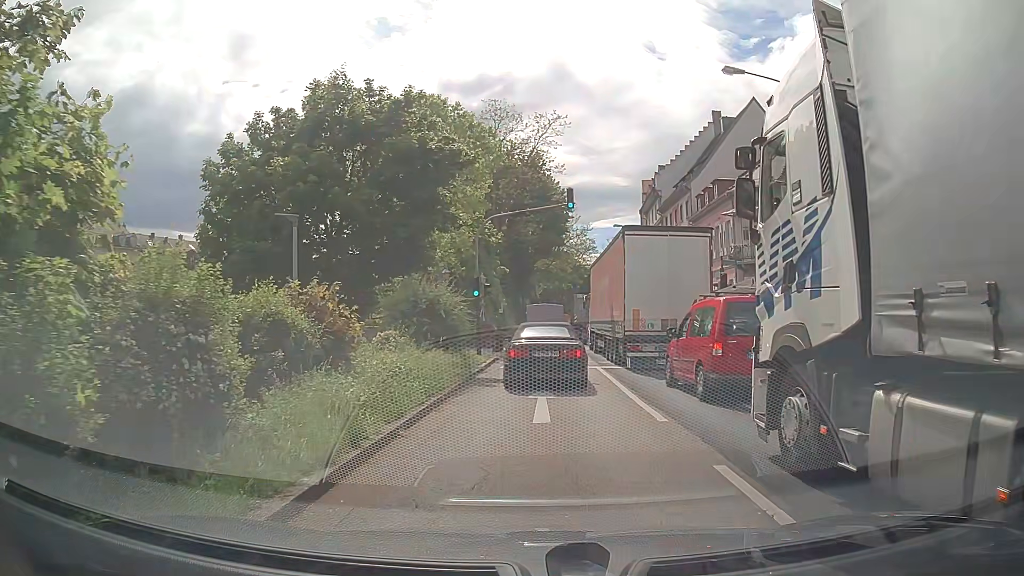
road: primary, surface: asphalt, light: Day
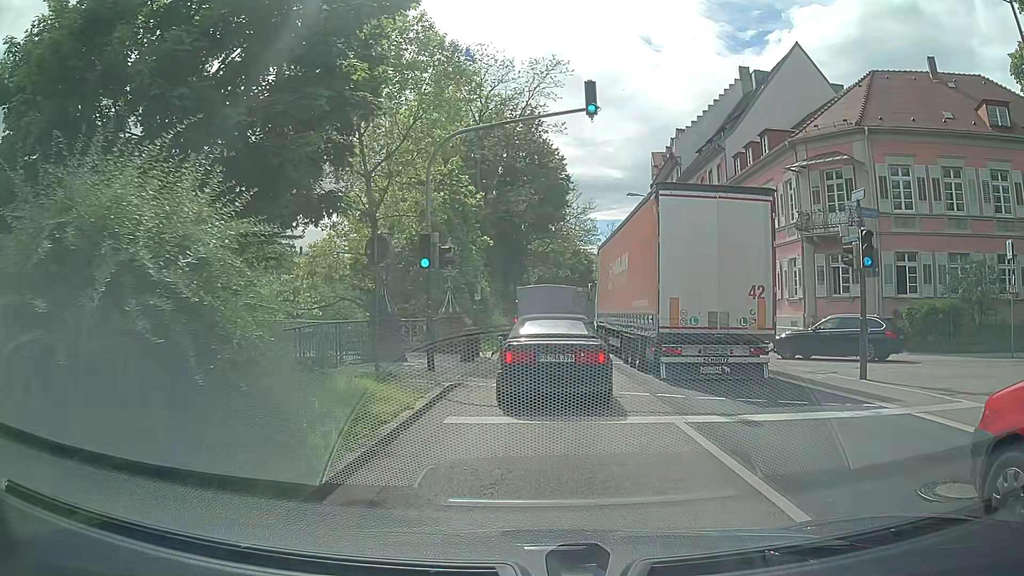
(+0.1, +11.6) m; +1°
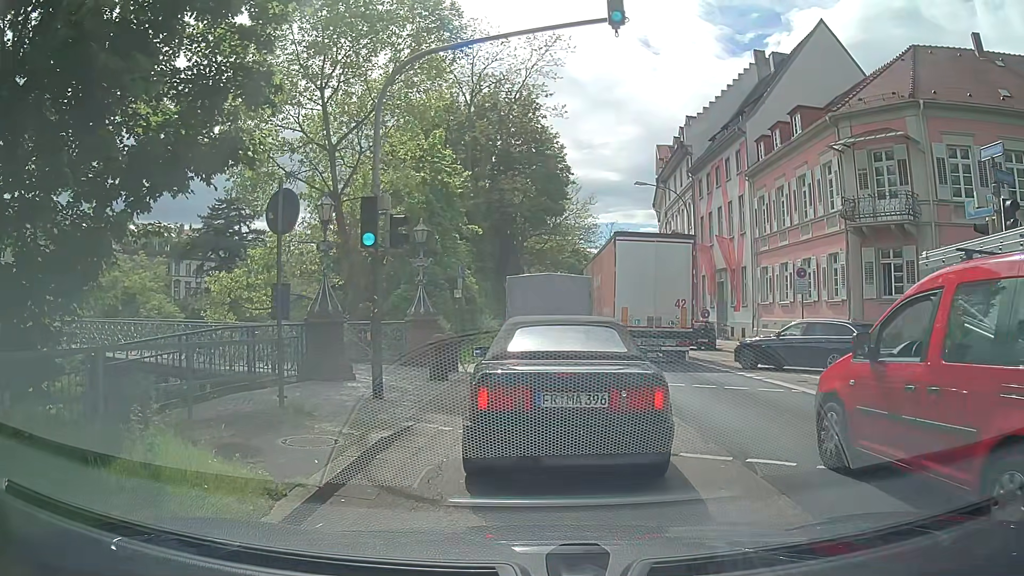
(0.0, +4.8) m; 0°
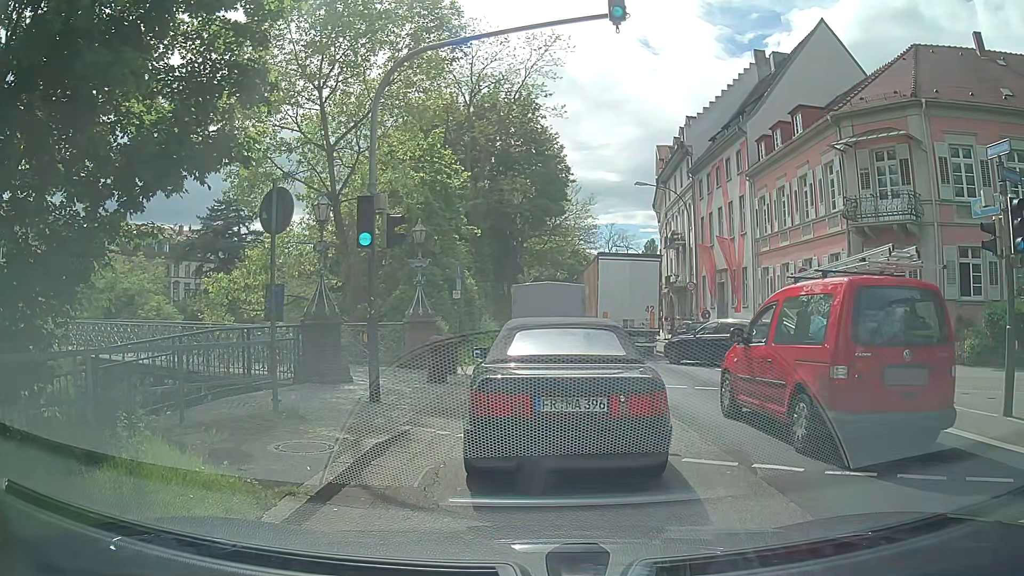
(0.0, +0.2) m; 0°
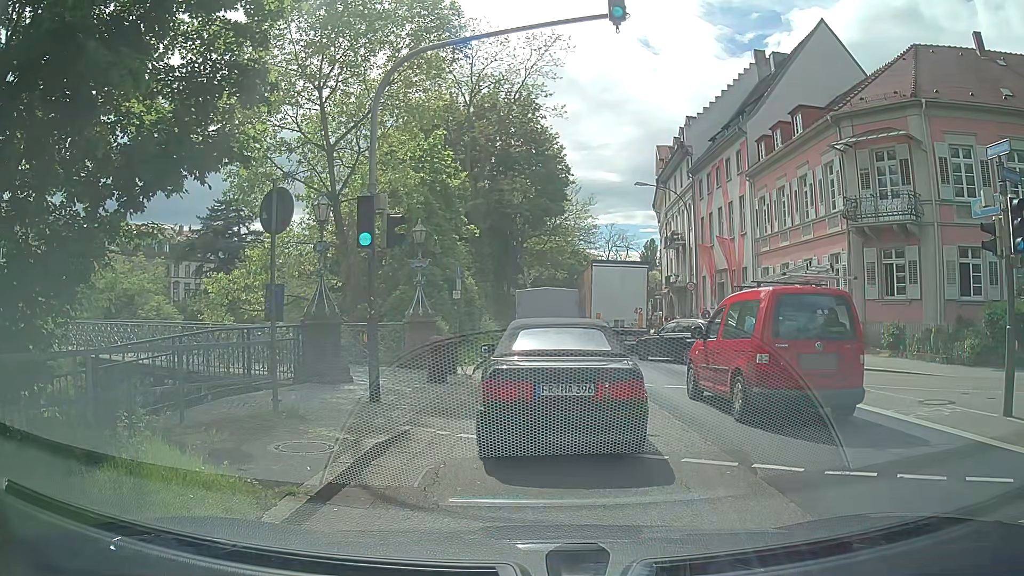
(0.0, 0.0) m; 0°
